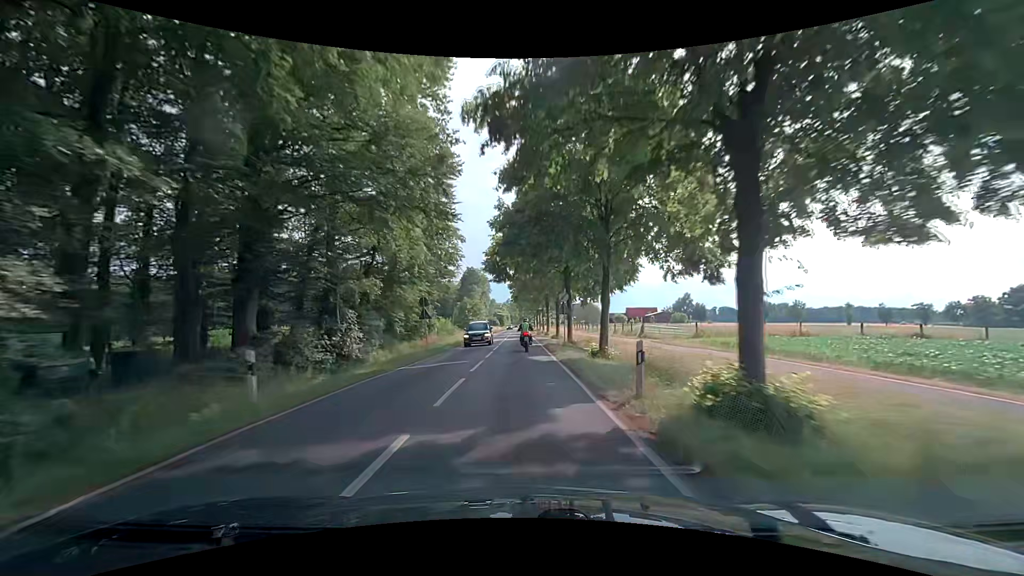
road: secondary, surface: asphalt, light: Day
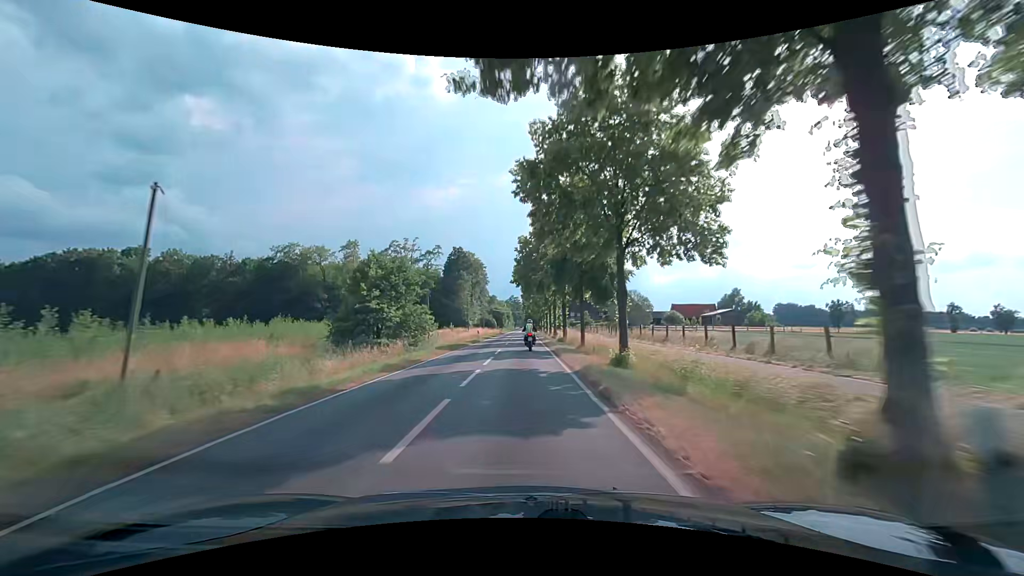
(-0.2, +57.3) m; 0°
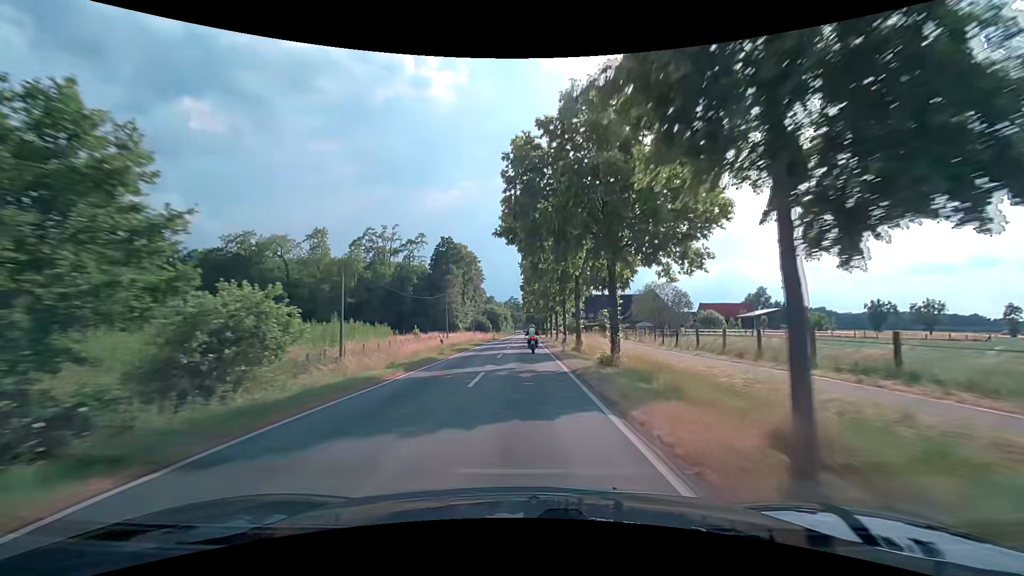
(-0.1, +23.7) m; 0°
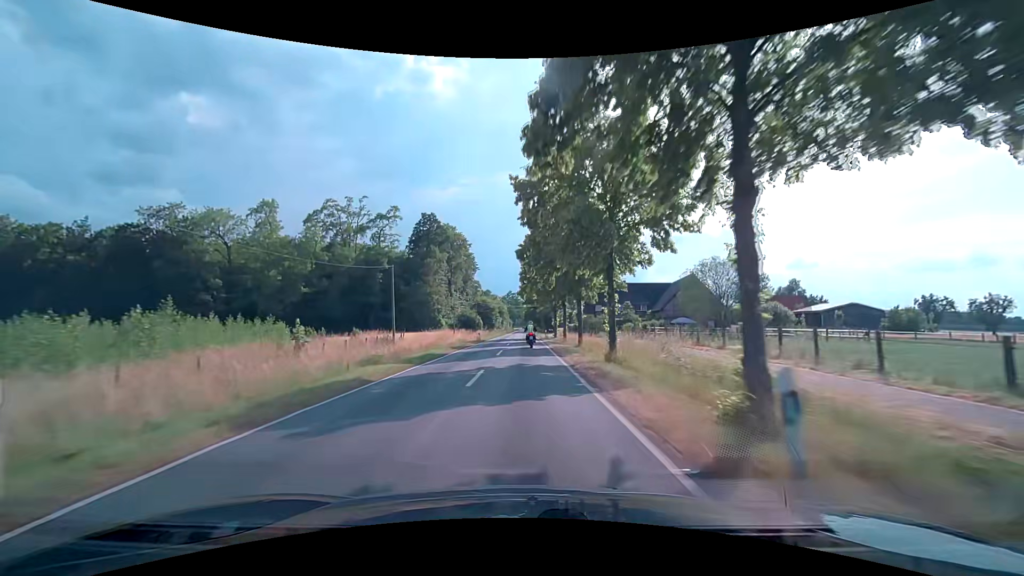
(+0.1, +24.8) m; 0°
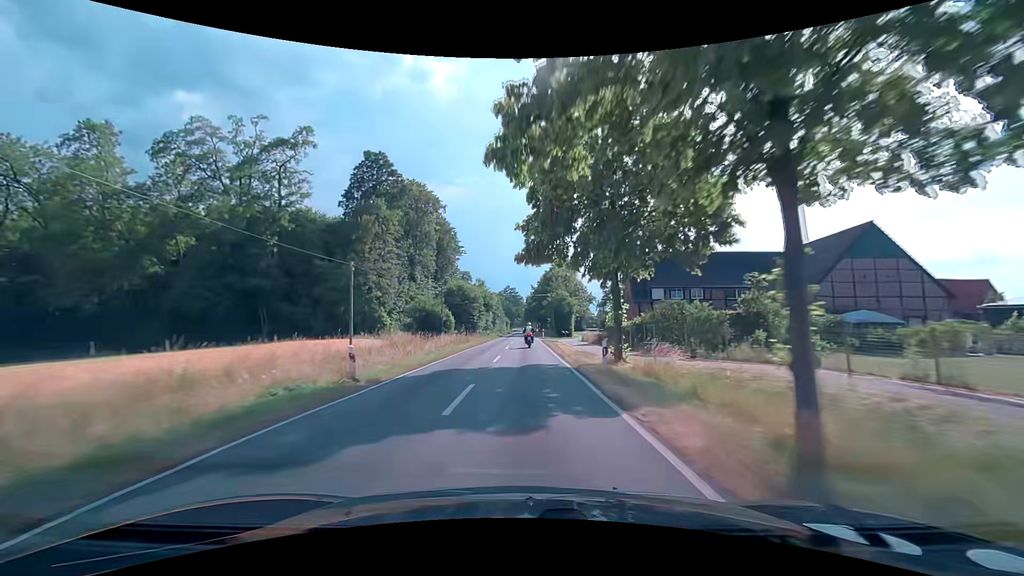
(0.0, +39.7) m; 0°
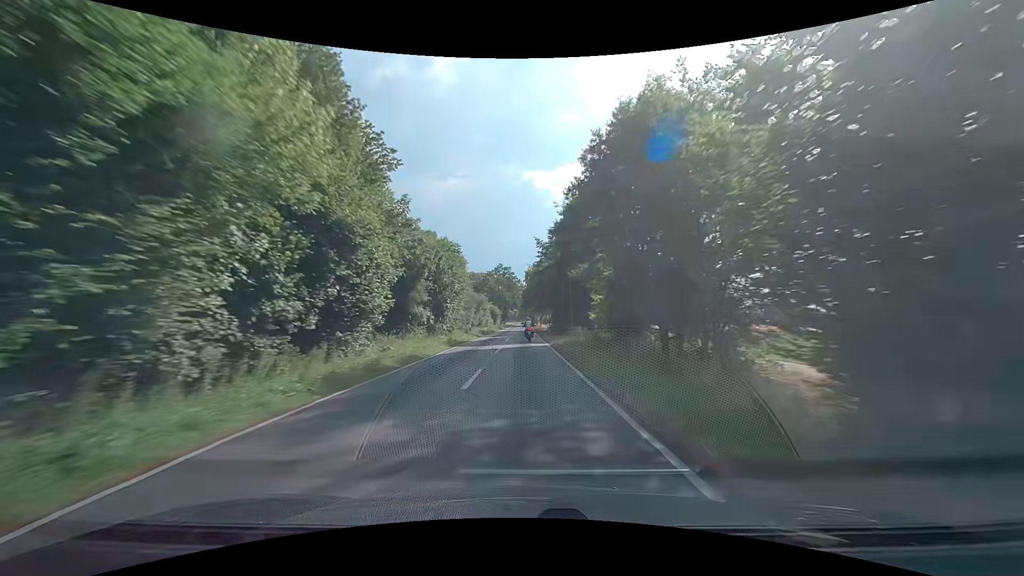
(+0.3, +69.8) m; 0°
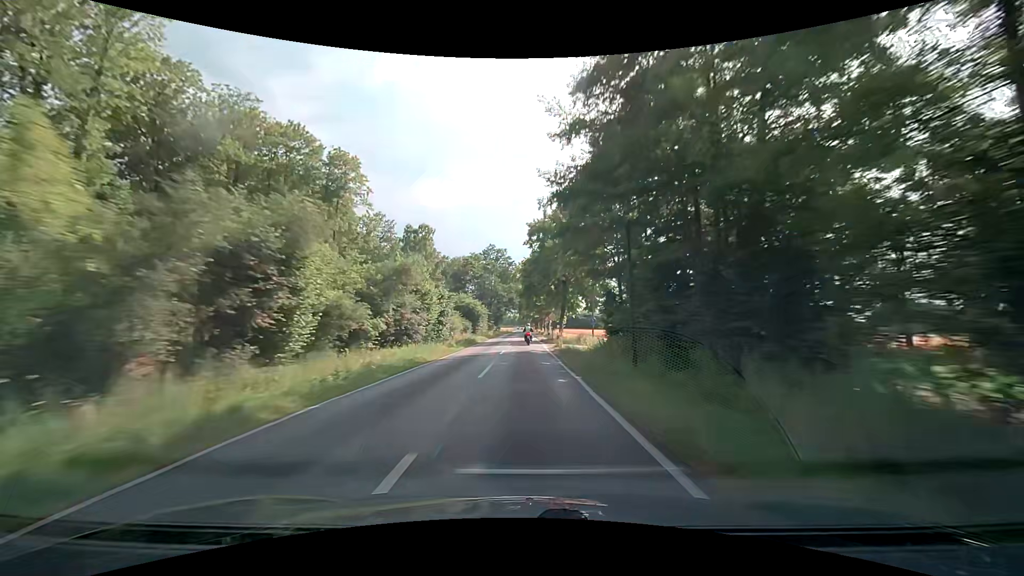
(-0.1, +56.7) m; 0°
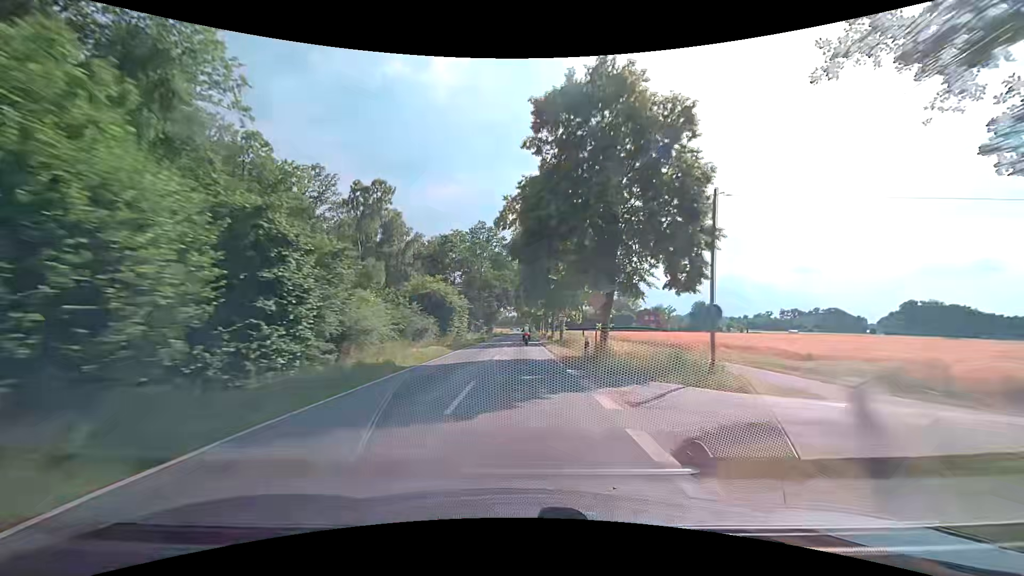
(+0.1, +29.9) m; 0°
(0, +10) (0, +20) (0, +30) (0, +40) (0, +50) (0, +60) (0, +70) (0, +80) (0, +90) (0, +100) m
